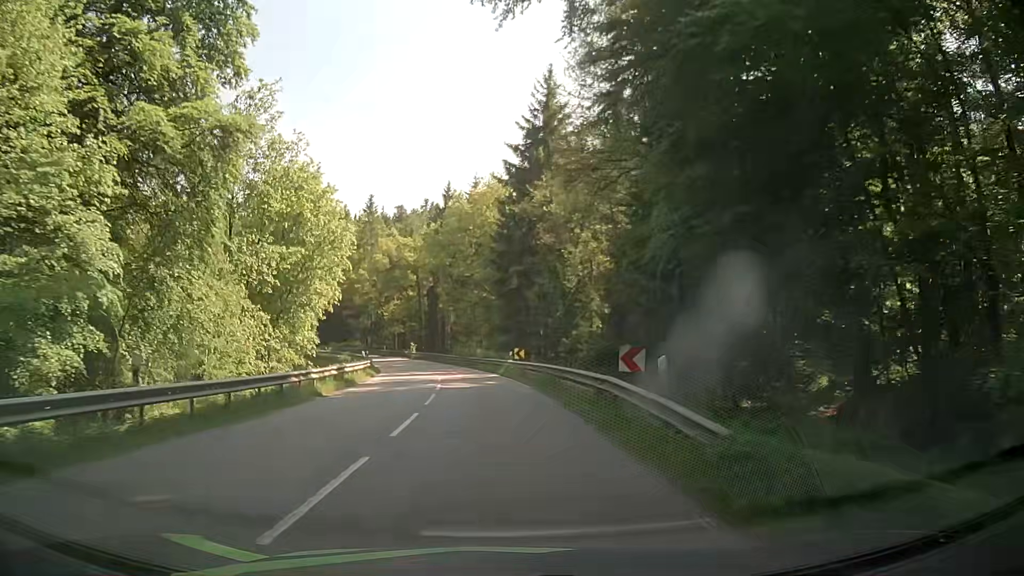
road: secondary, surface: asphalt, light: Day
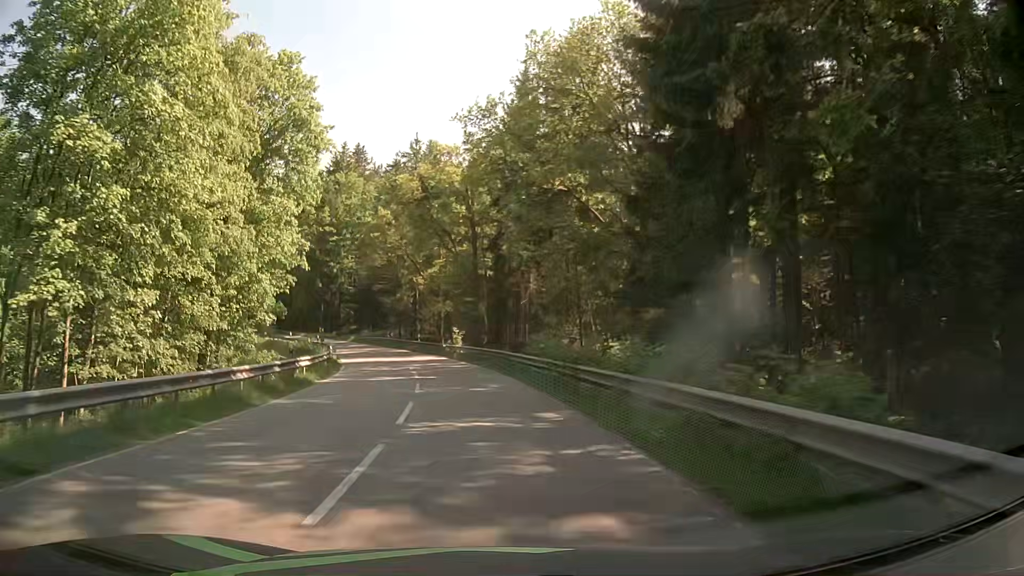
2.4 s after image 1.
(-2.1, +37.5) m; -7°
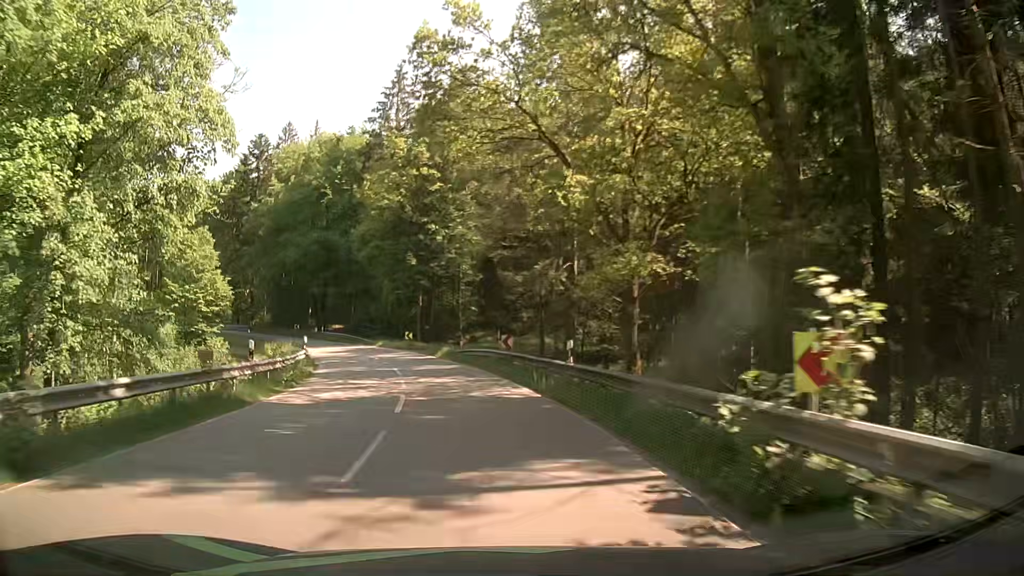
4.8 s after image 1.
(-3.7, +37.1) m; -13°
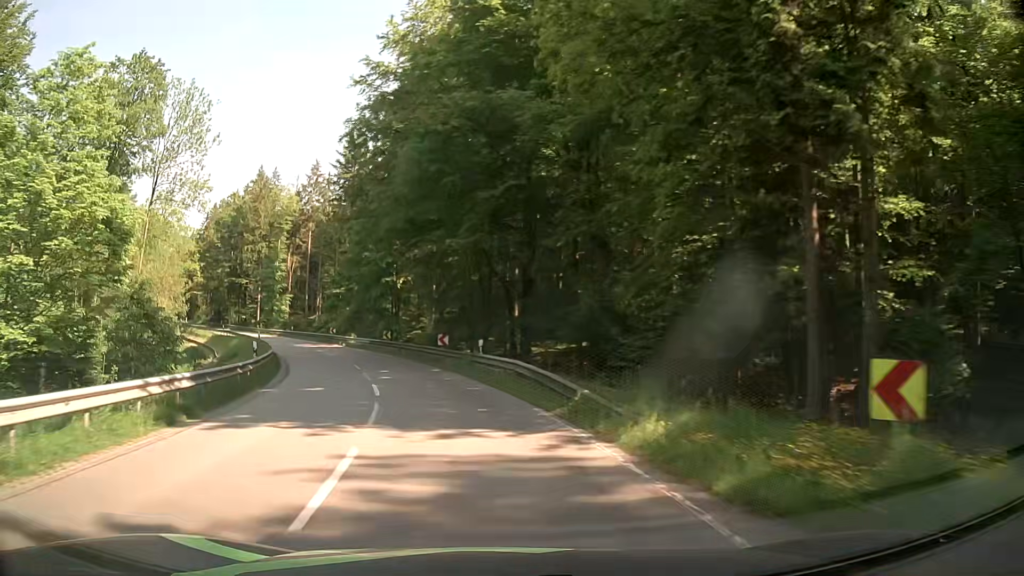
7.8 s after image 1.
(-8.0, +43.7) m; -22°
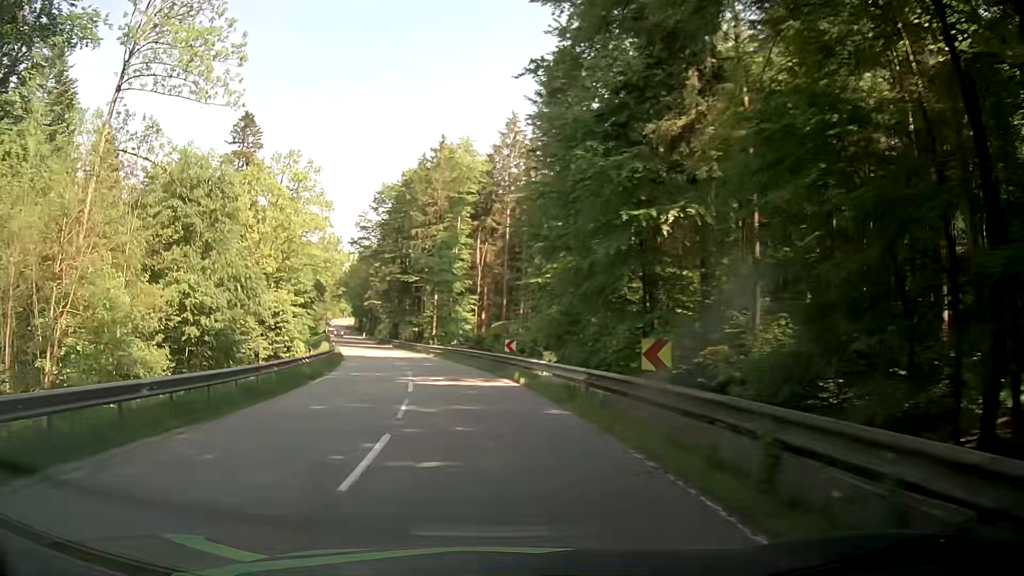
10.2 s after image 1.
(-6.5, +34.4) m; -20°
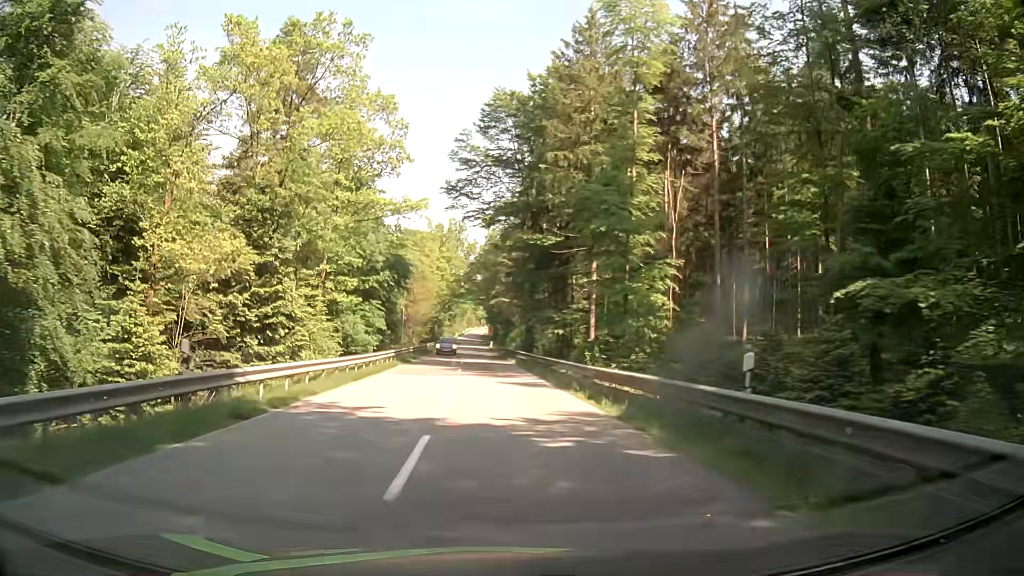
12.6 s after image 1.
(-4.2, +36.1) m; -13°
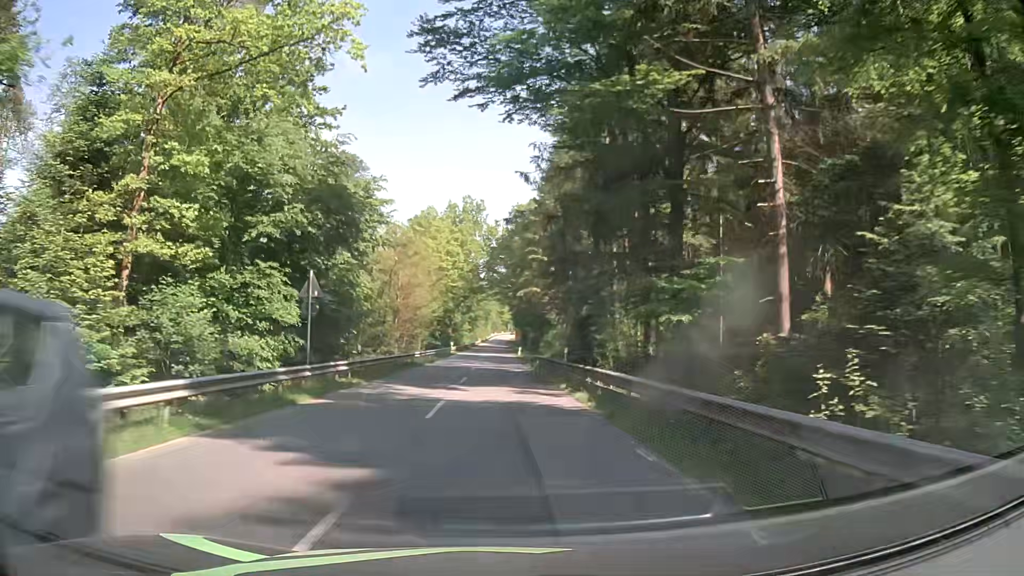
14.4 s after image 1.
(-0.6, +28.4) m; -3°
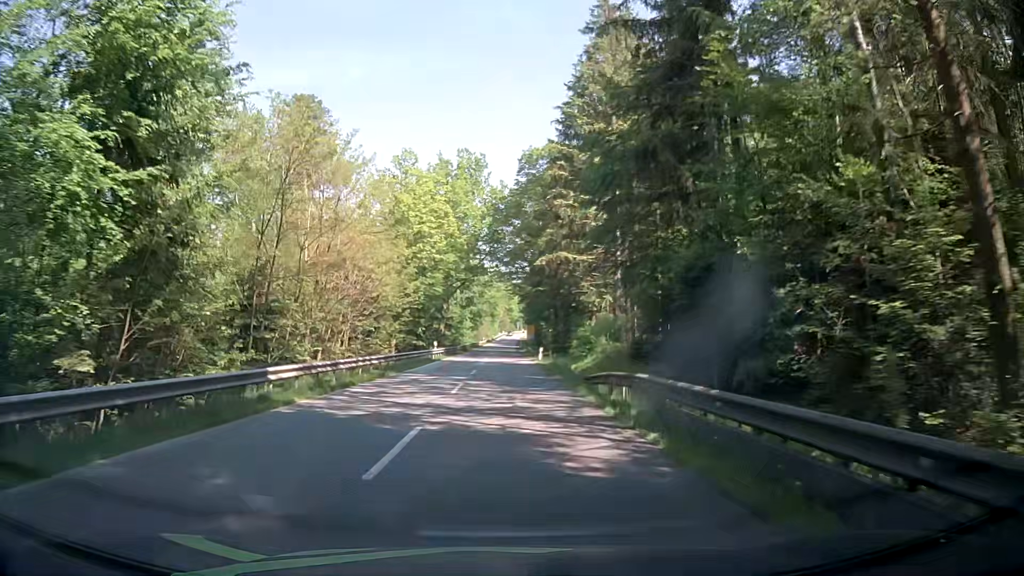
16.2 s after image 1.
(-0.1, +29.1) m; -1°
